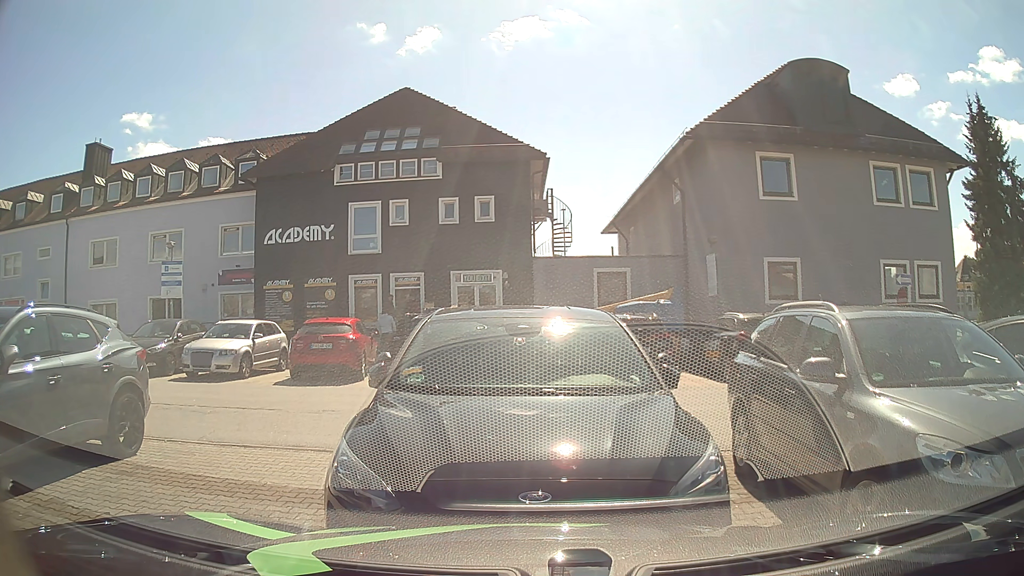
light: Day
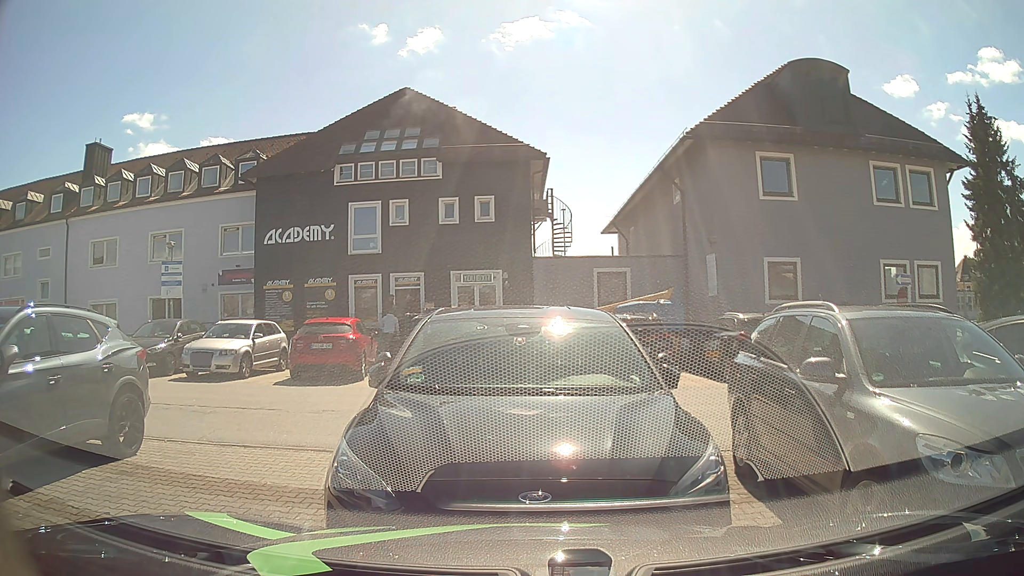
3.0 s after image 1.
(0.0, 0.0) m; 0°
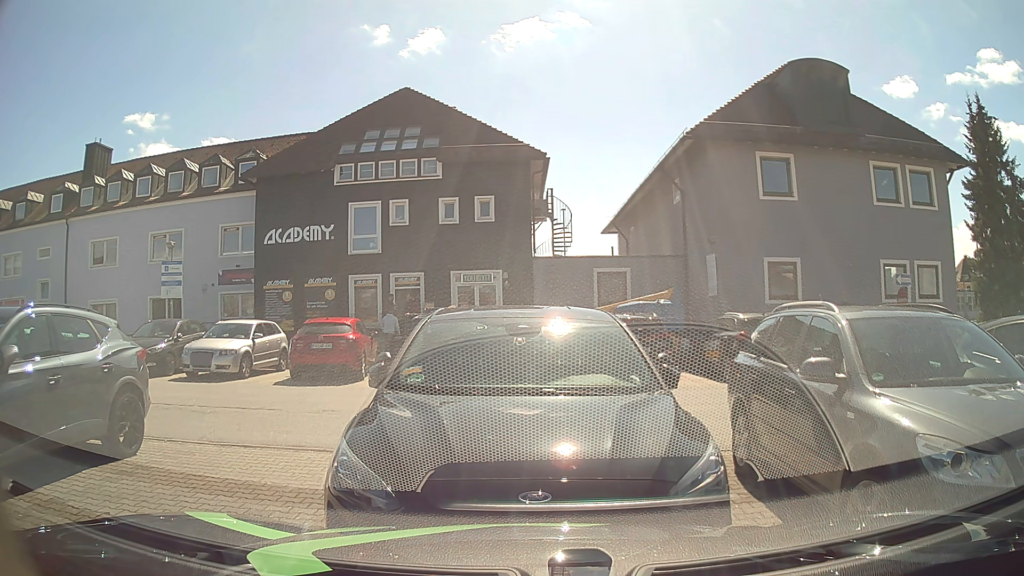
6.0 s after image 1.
(0.0, 0.0) m; 0°
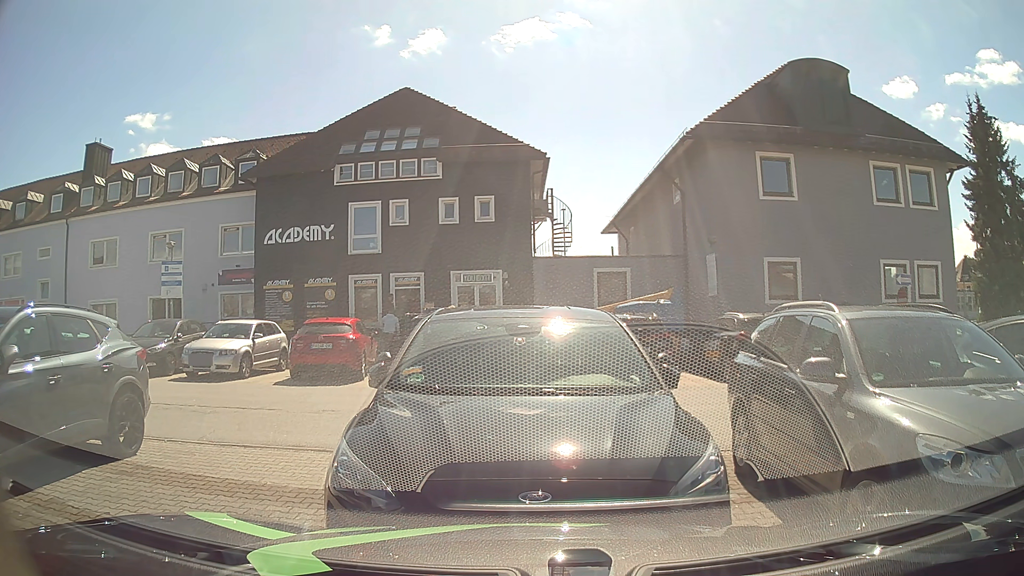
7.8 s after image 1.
(0.0, 0.0) m; 0°
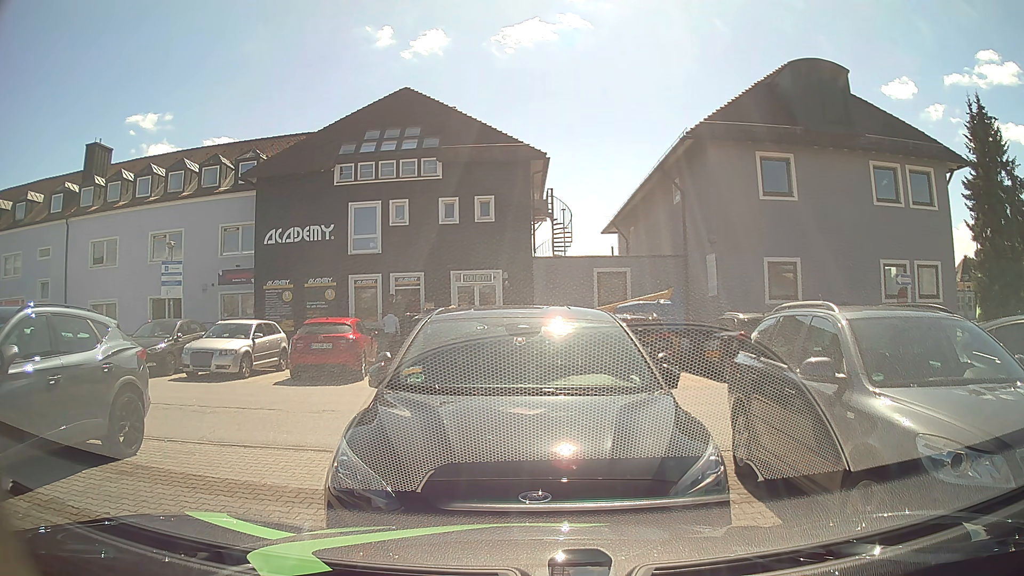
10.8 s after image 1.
(0.0, 0.0) m; 0°
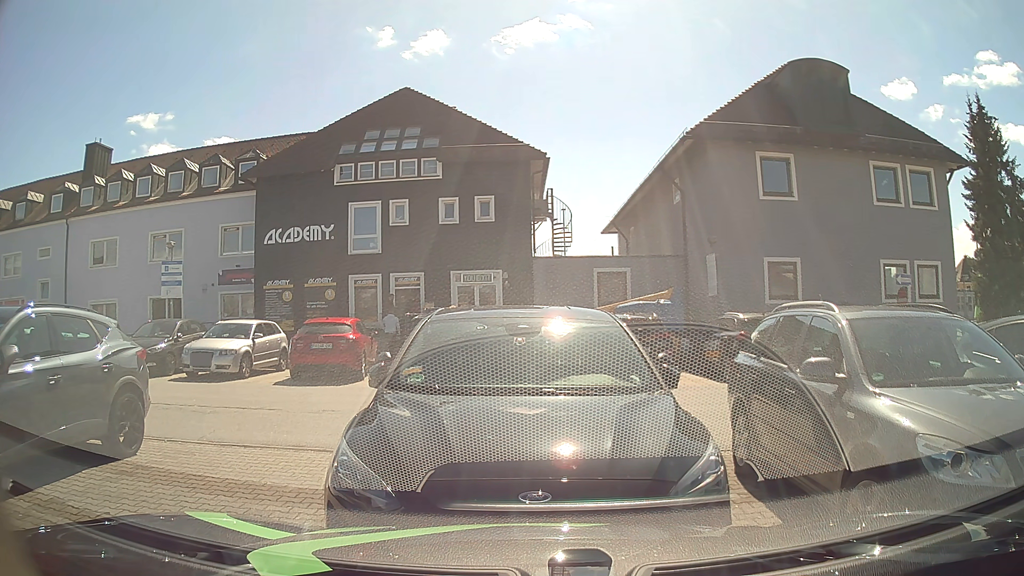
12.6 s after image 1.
(0.0, 0.0) m; 0°
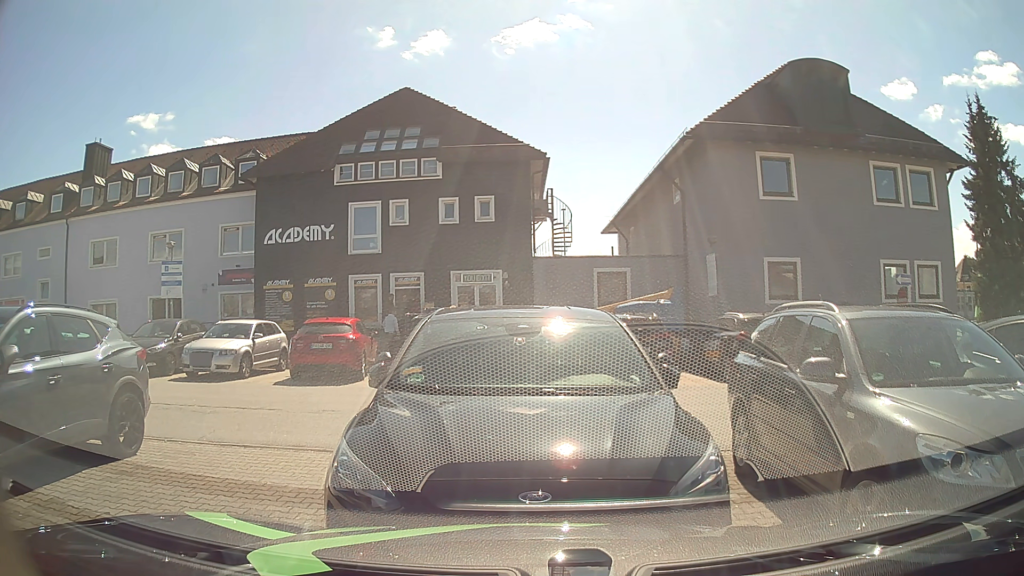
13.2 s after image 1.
(0.0, 0.0) m; 0°
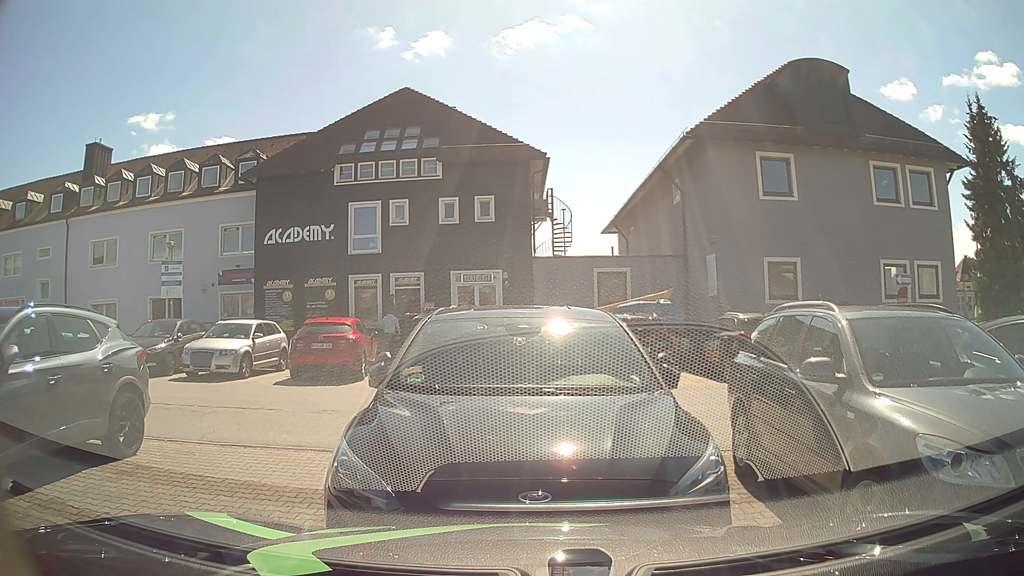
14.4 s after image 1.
(0.0, 0.0) m; 0°
